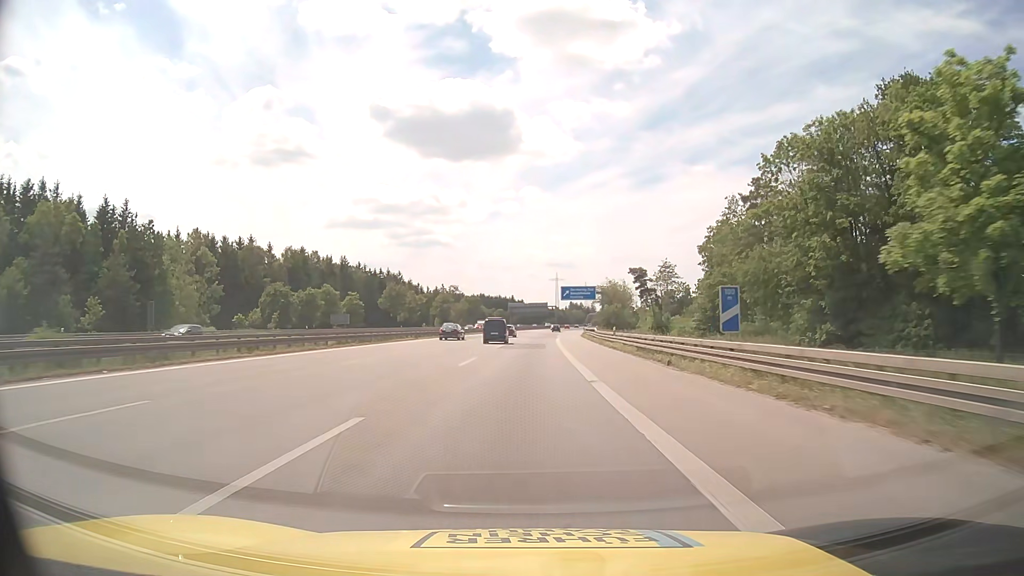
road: motorway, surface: asphalt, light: Day
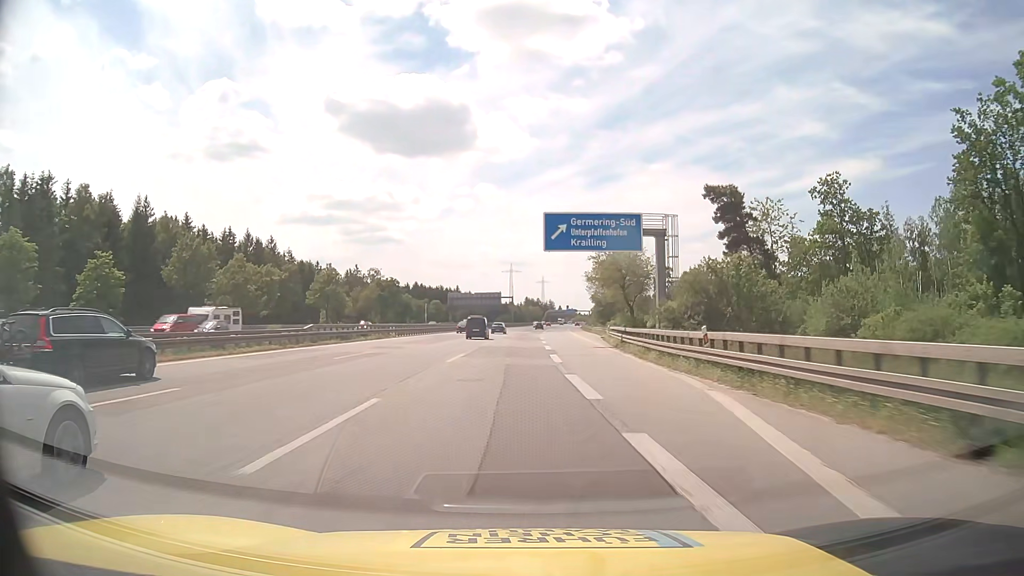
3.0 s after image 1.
(+1.9, +79.0) m; +4°
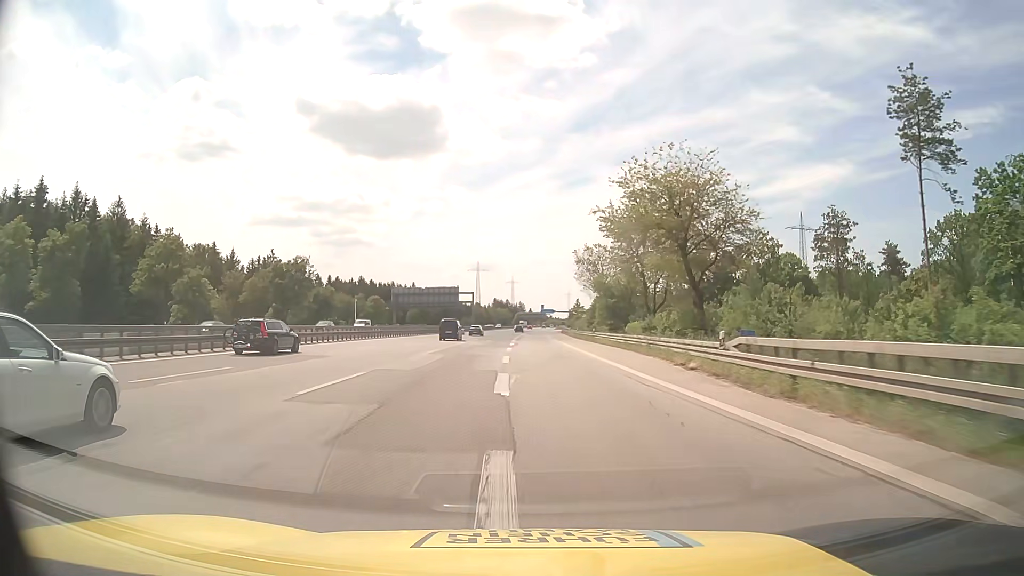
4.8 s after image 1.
(+1.3, +47.4) m; +2°
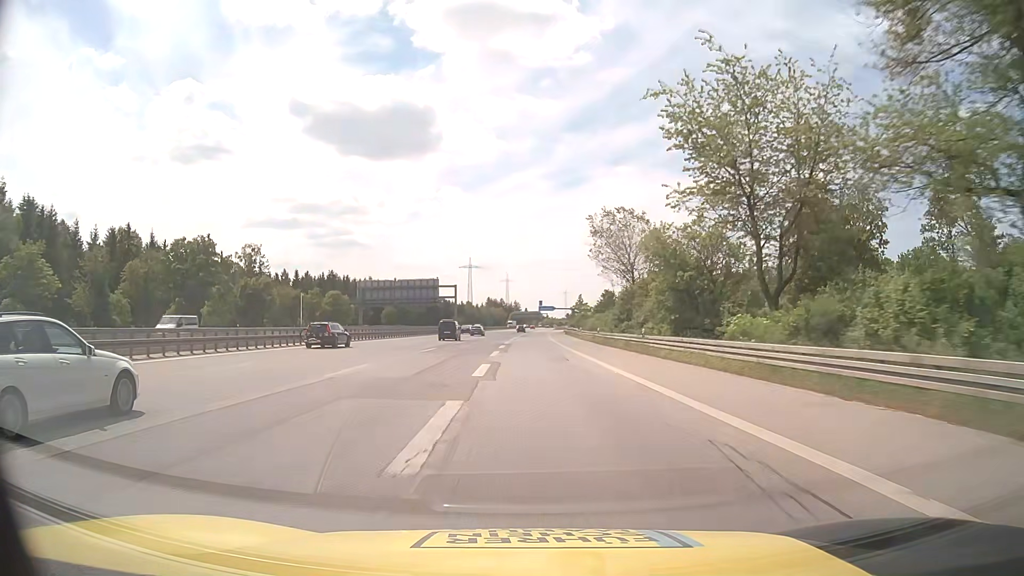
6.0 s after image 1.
(+0.3, +31.6) m; +1°
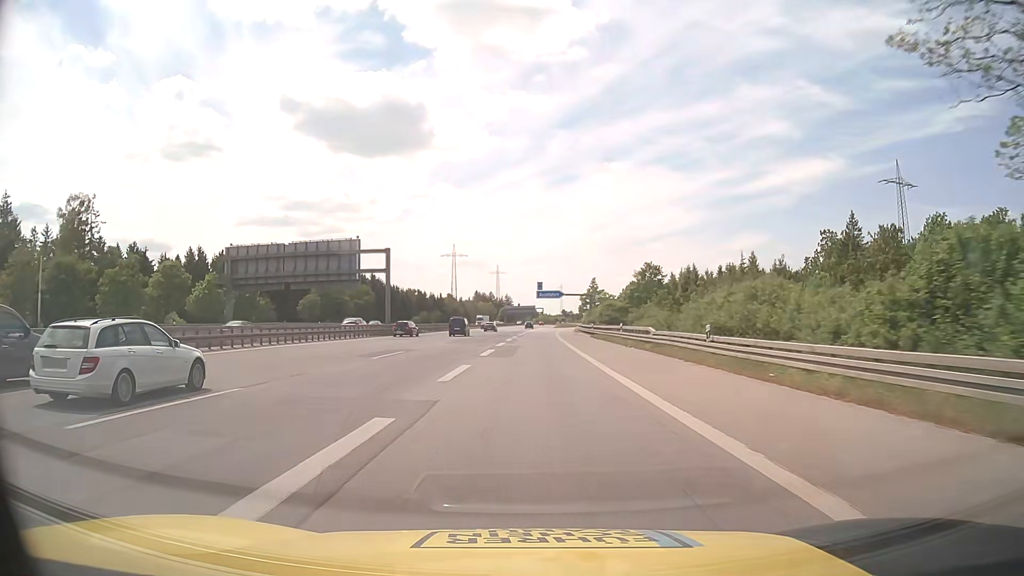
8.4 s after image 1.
(+0.4, +62.7) m; +1°
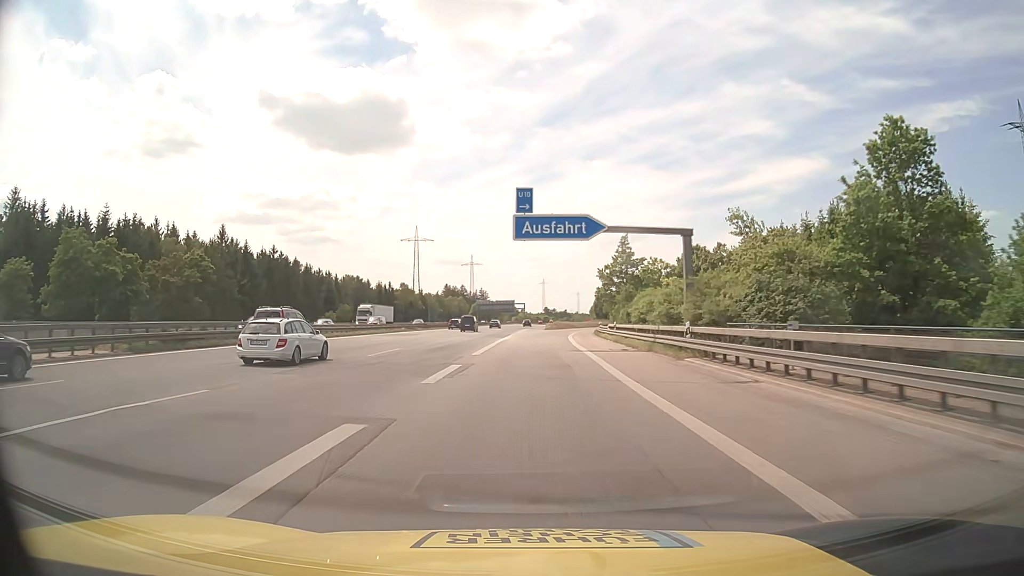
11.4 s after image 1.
(+1.1, +73.2) m; +2°
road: motorway_link
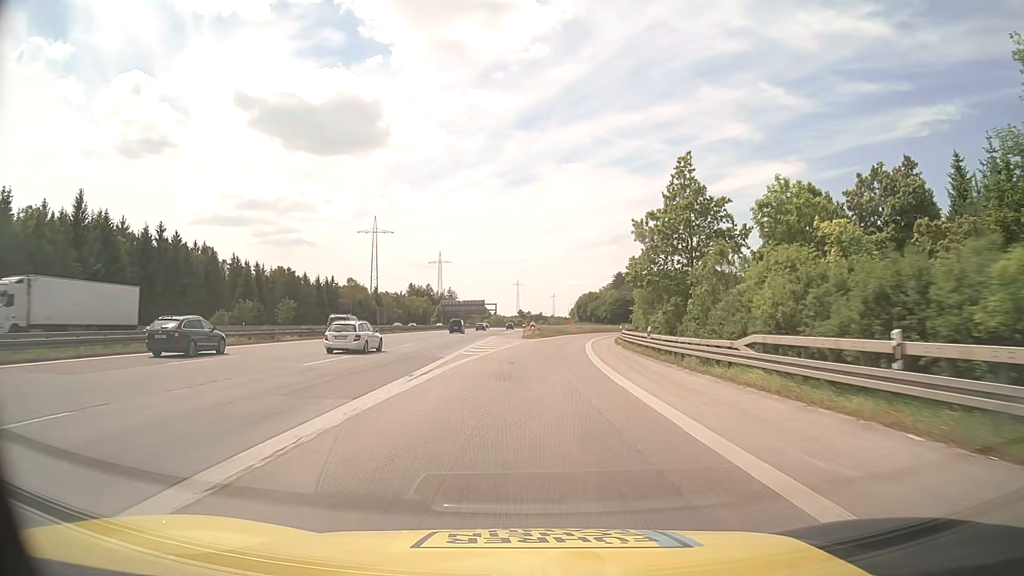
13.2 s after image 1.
(+0.6, +40.8) m; +2°
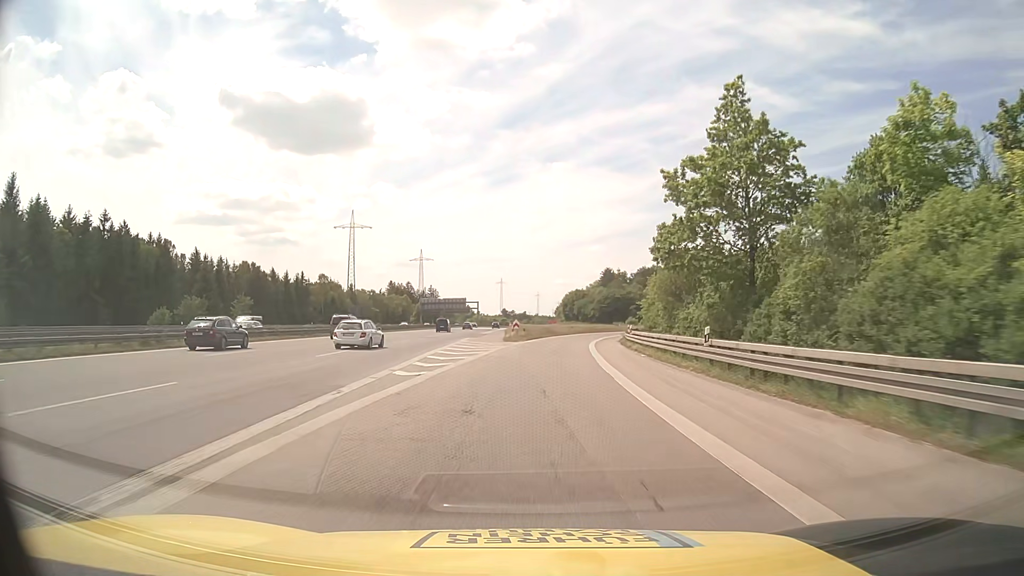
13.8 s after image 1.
(+0.1, +13.1) m; +1°
(0, +10) (0, +20) (+1, +30) (+2, +40) (+3, +50) (+4, +60) (+6, +70) (+8, +79) (+11, +89) (+14, +98) m
